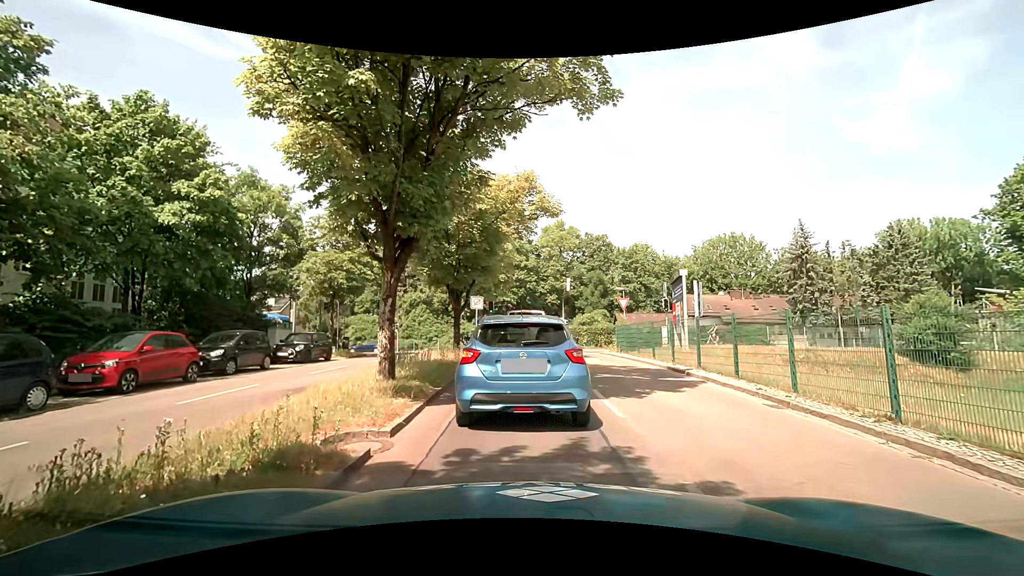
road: residential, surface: asphalt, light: Day
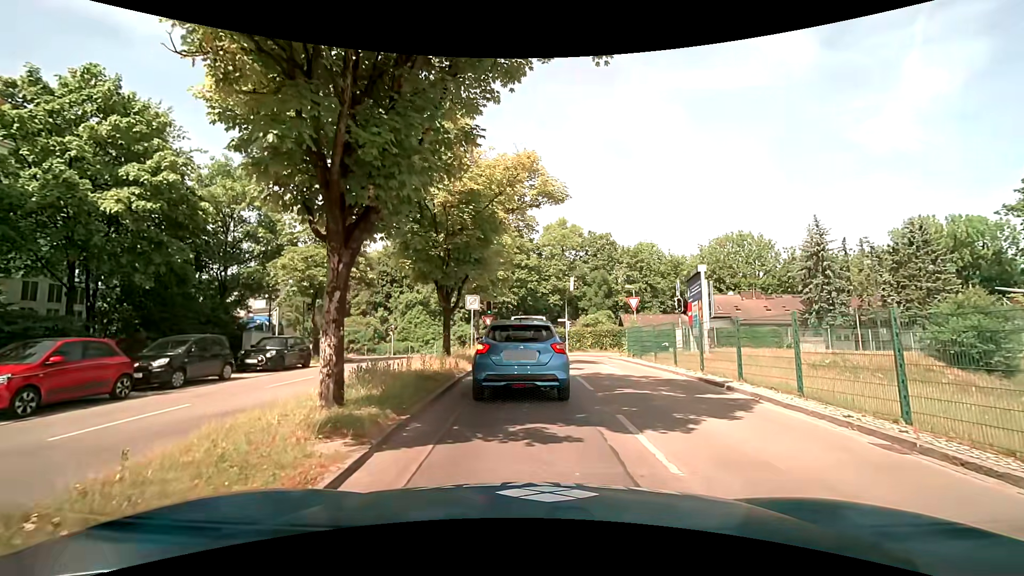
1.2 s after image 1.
(+0.2, +2.9) m; +2°
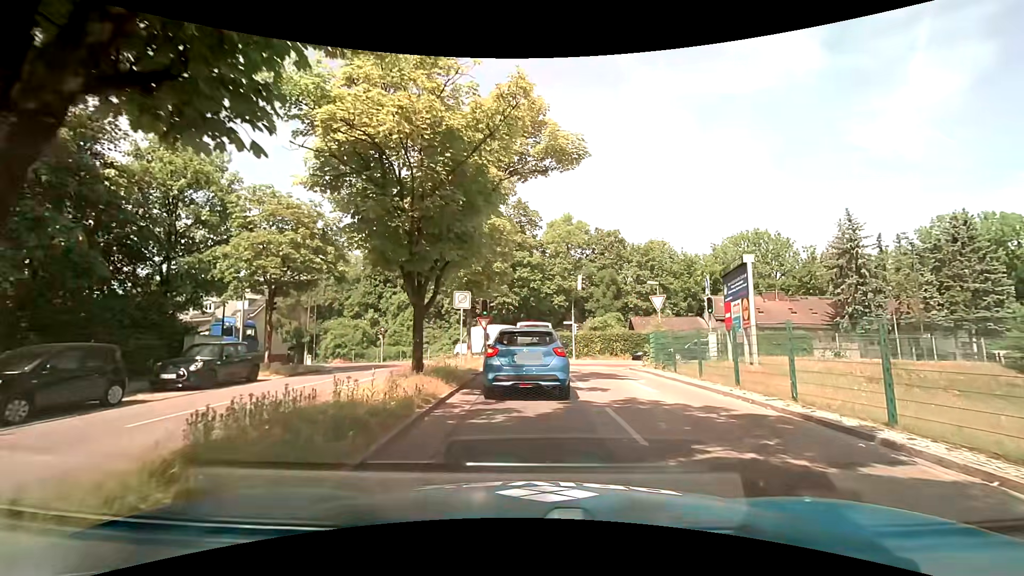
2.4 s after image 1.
(+0.1, +5.0) m; +1°
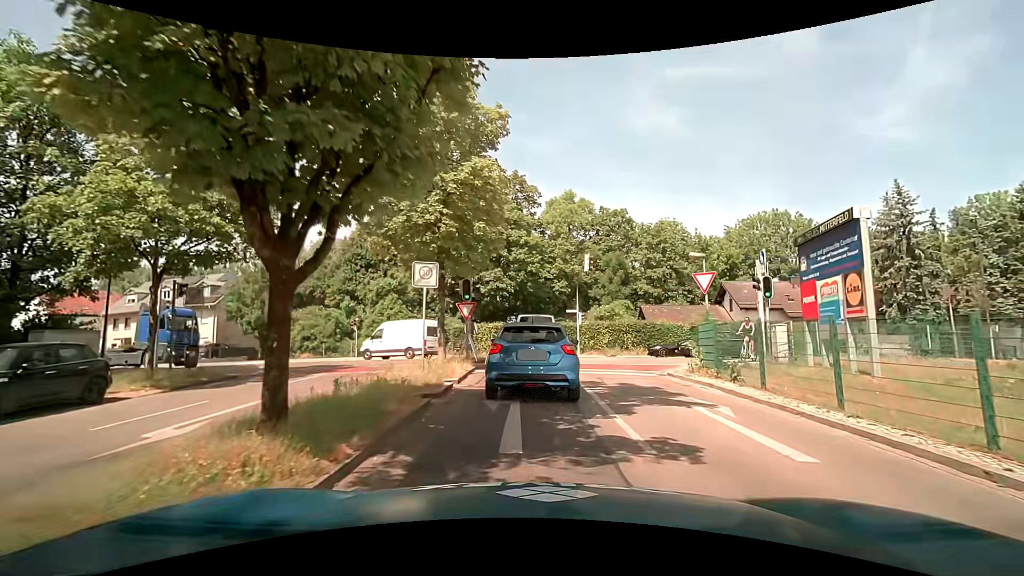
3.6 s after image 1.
(0.0, +6.7) m; +1°
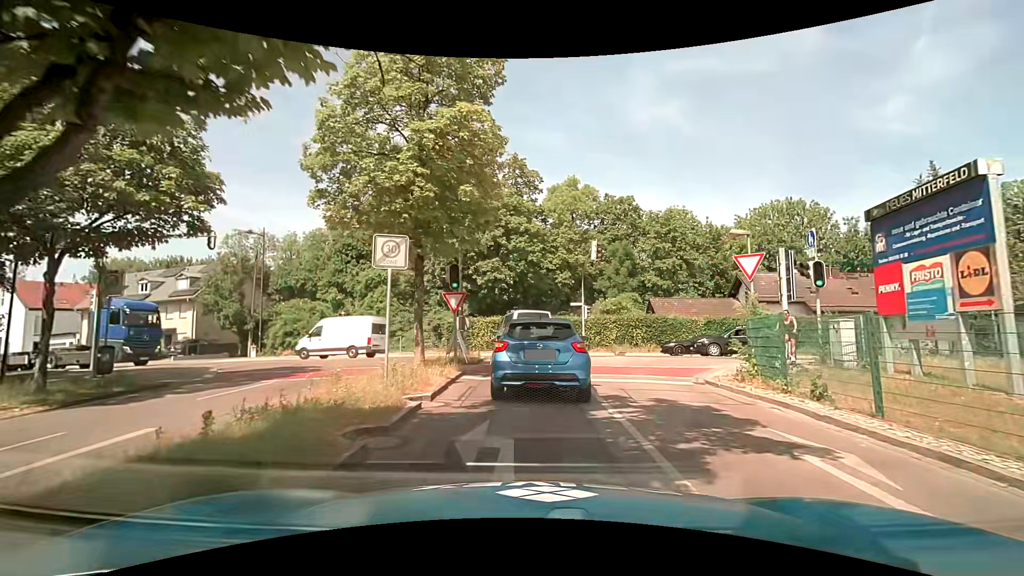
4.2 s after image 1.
(-0.1, +3.4) m; -2°
